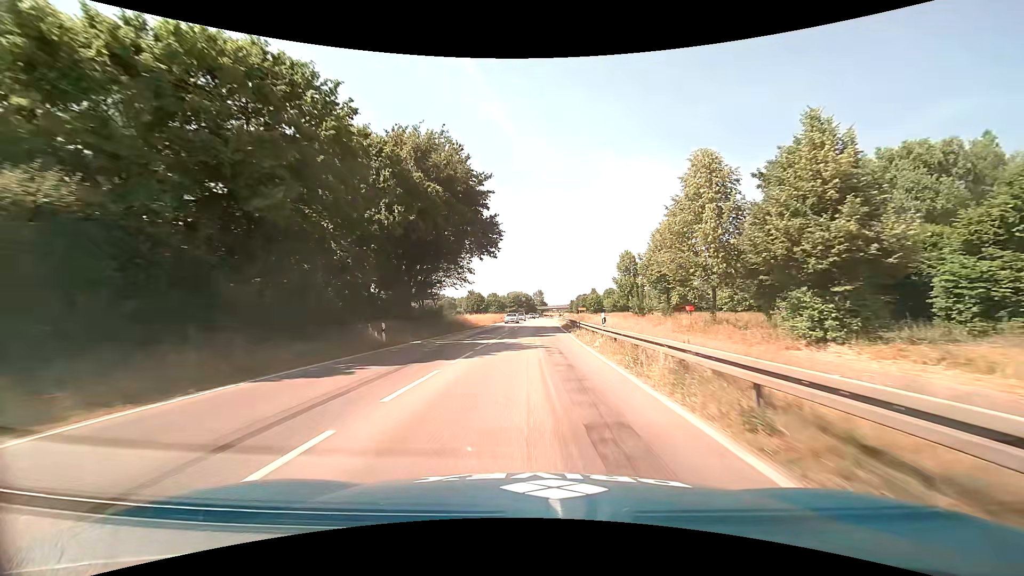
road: primary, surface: asphalt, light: Day
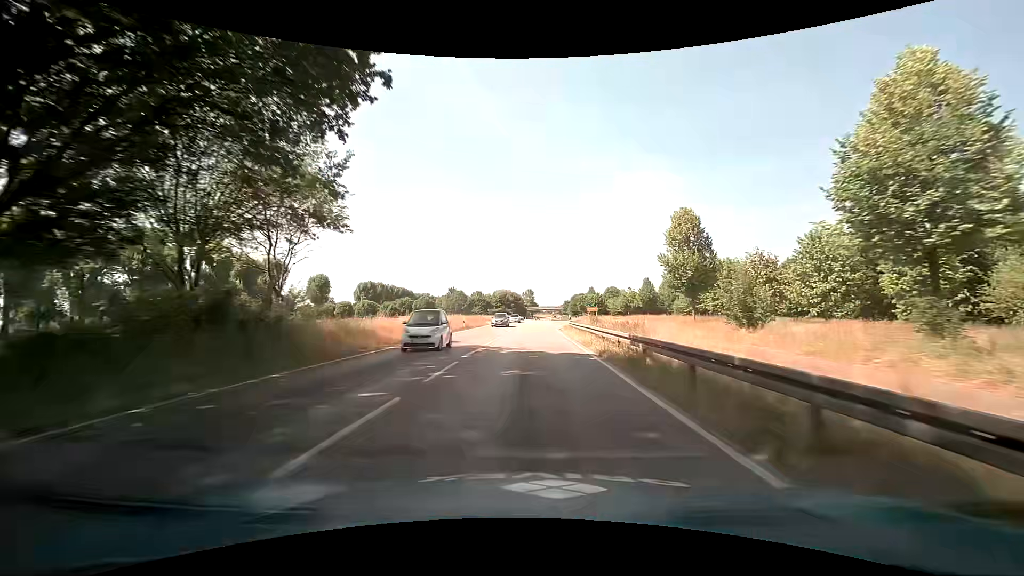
(+0.4, +33.7) m; +1°
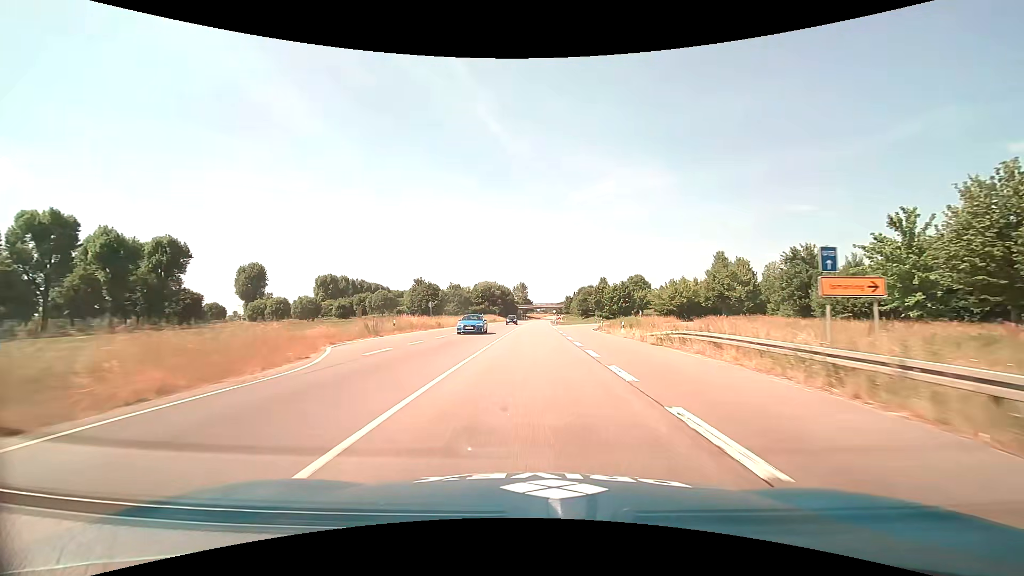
(+0.5, +58.7) m; +1°
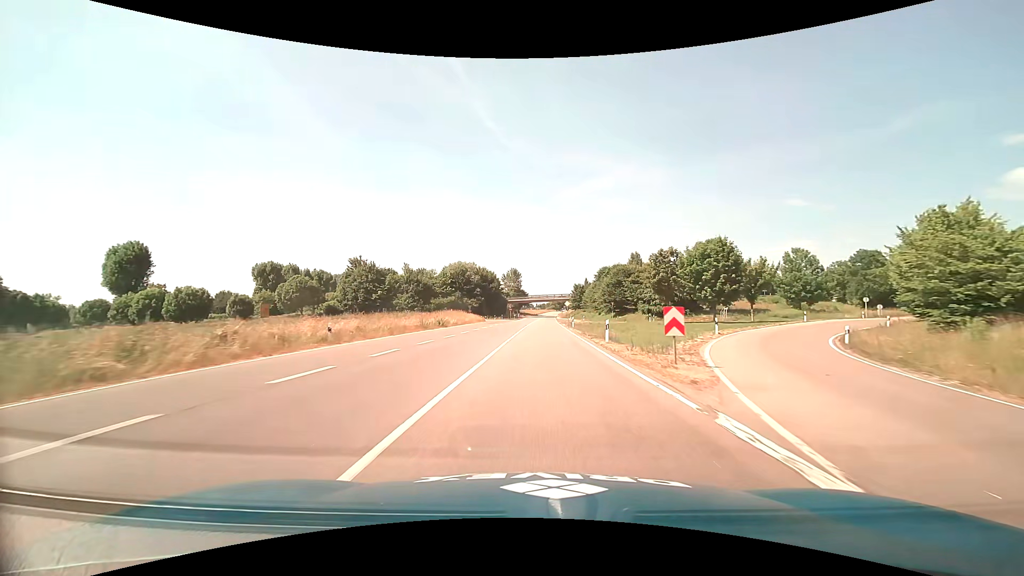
(+0.2, +61.8) m; +1°
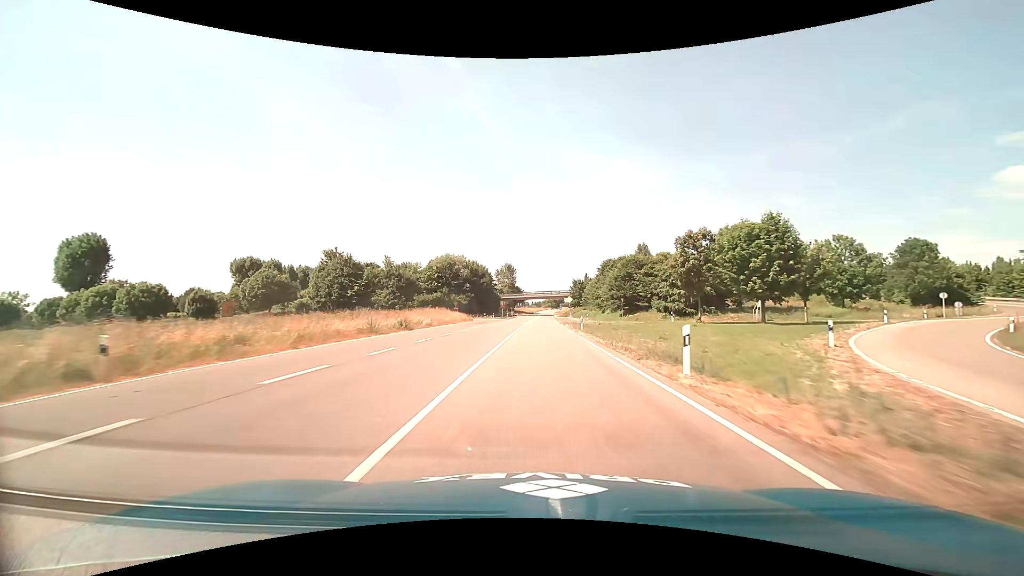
(0.0, +12.5) m; +1°
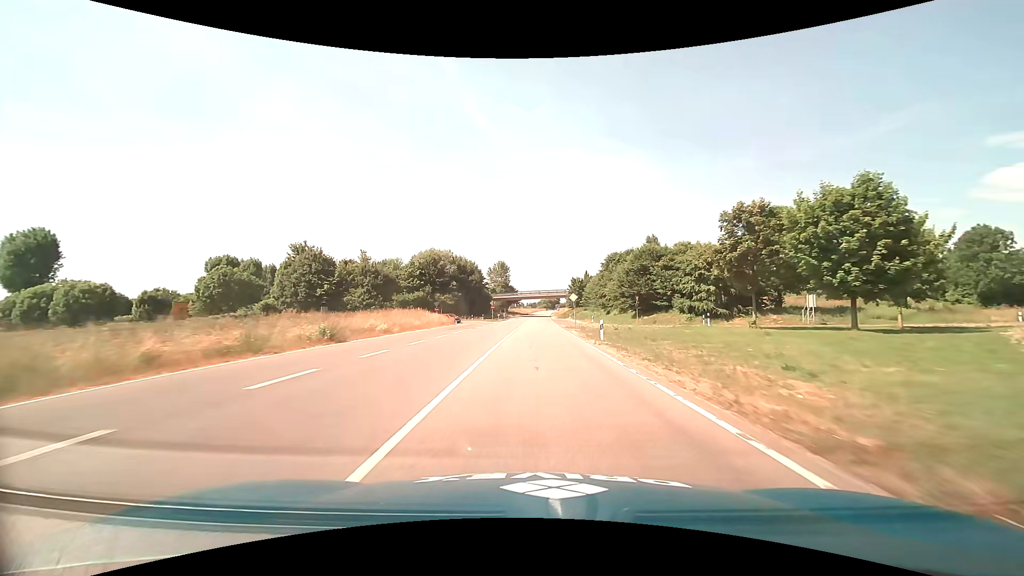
(0.0, +12.5) m; 0°
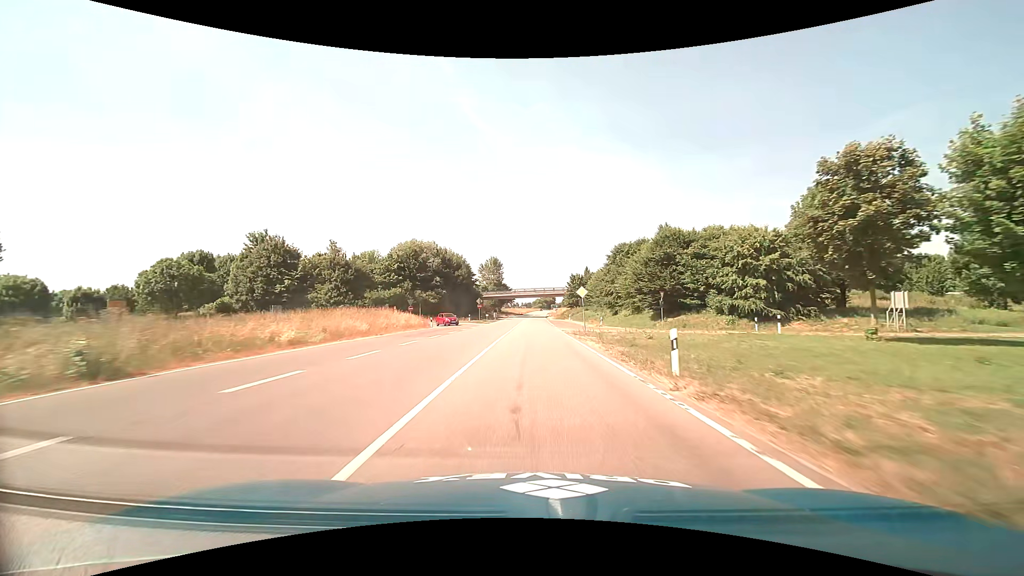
(0.0, +12.5) m; +1°
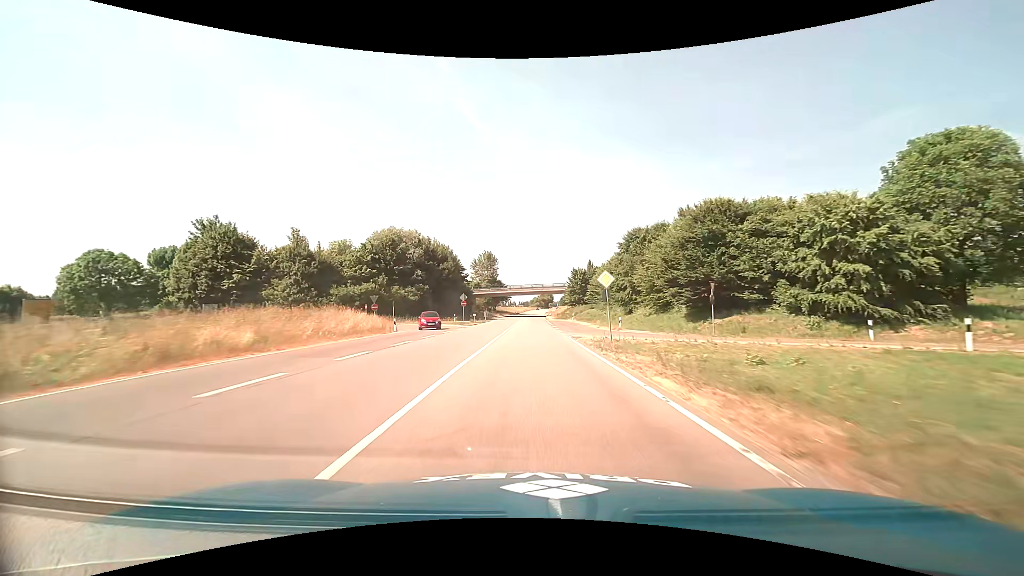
(0.0, +12.5) m; 0°
(0, +10) (0, +20) (0, +30) (0, +40) (0, +50) (0, +60) (0, +70) (0, +80) (0, +90) (0, +100) m
